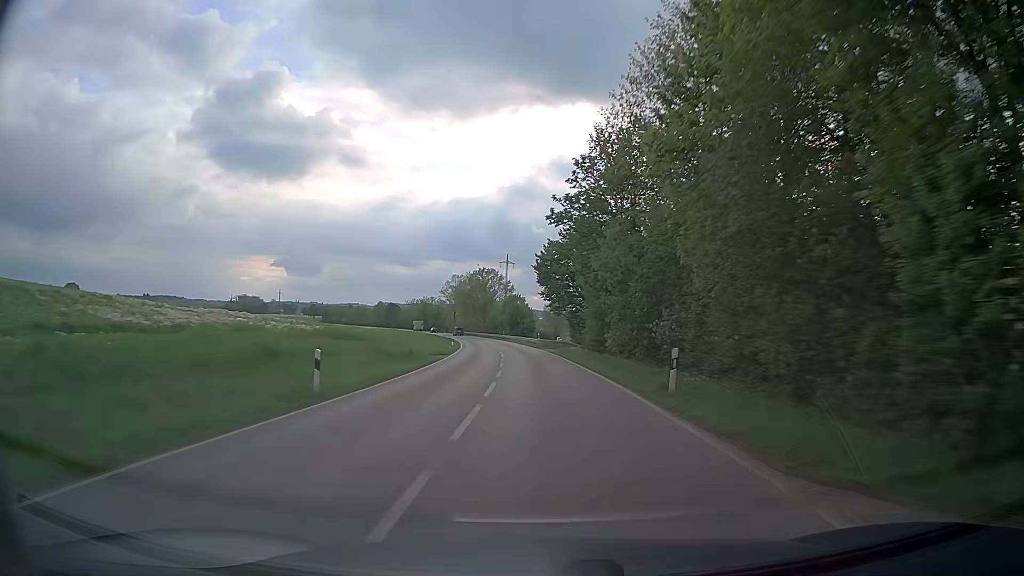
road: secondary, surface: asphalt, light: Day
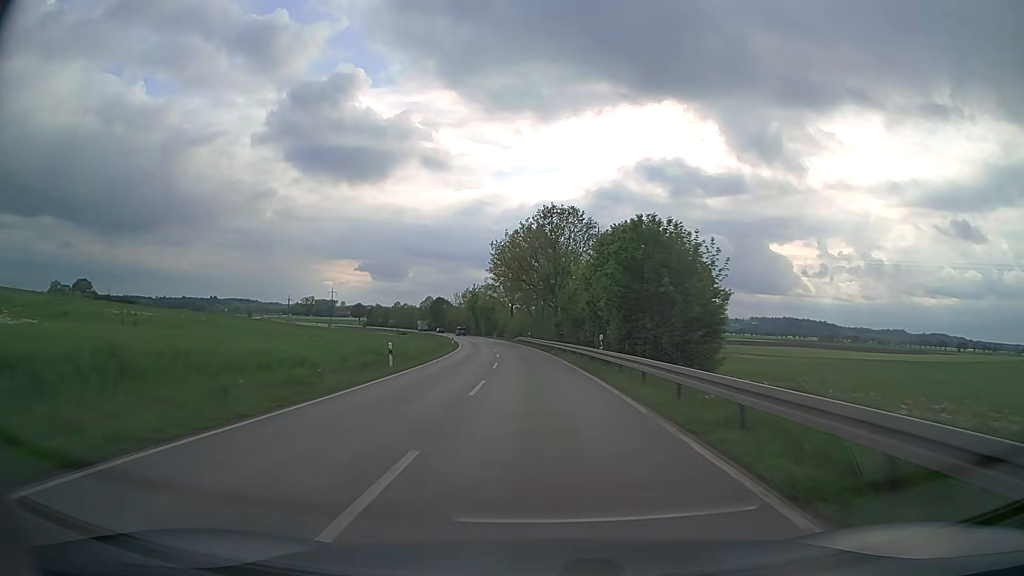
(-5.0, +77.3) m; -8°
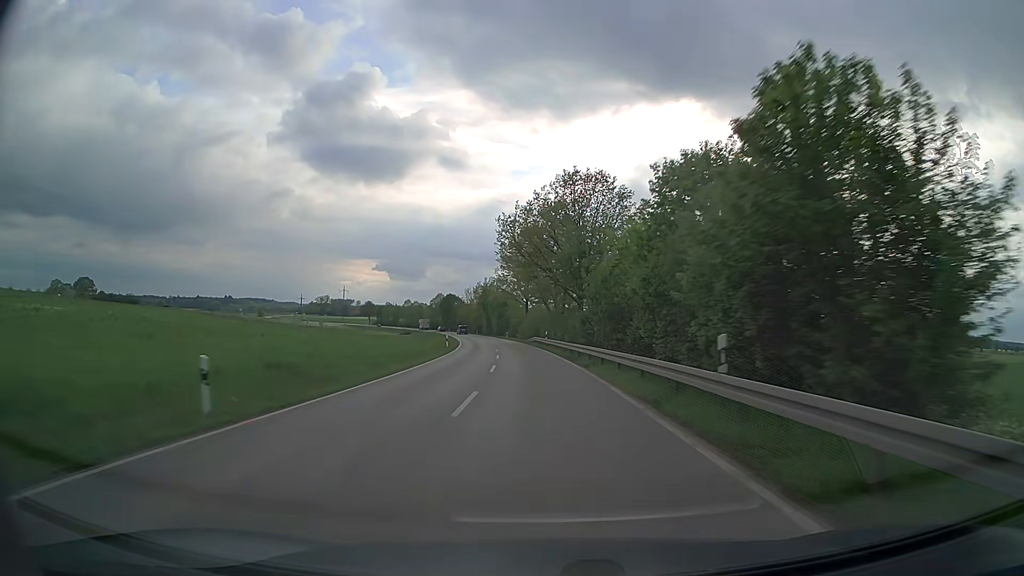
(-0.2, +15.7) m; -1°
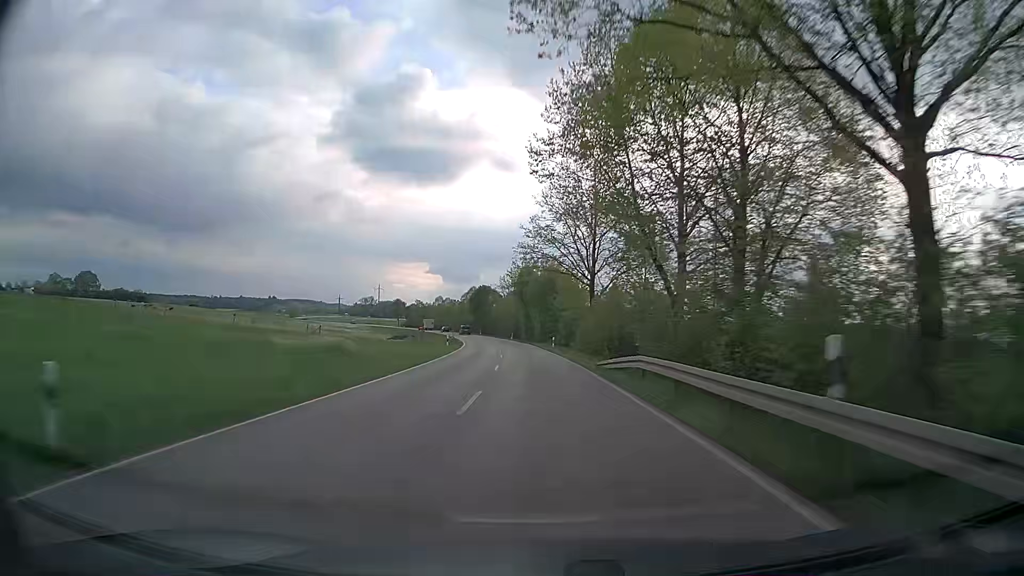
(-2.0, +47.5) m; -5°
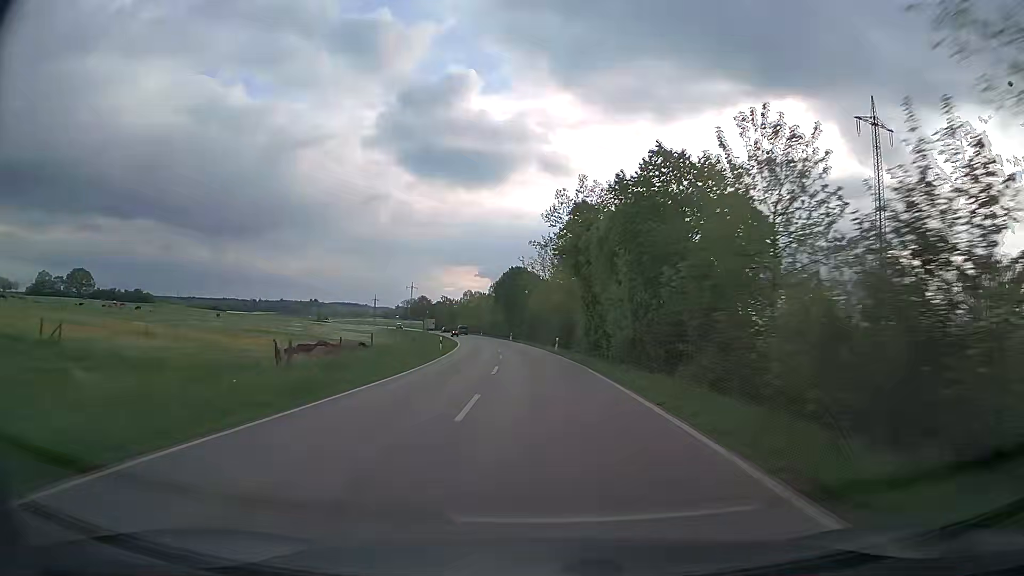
(-1.8, +48.0) m; -4°
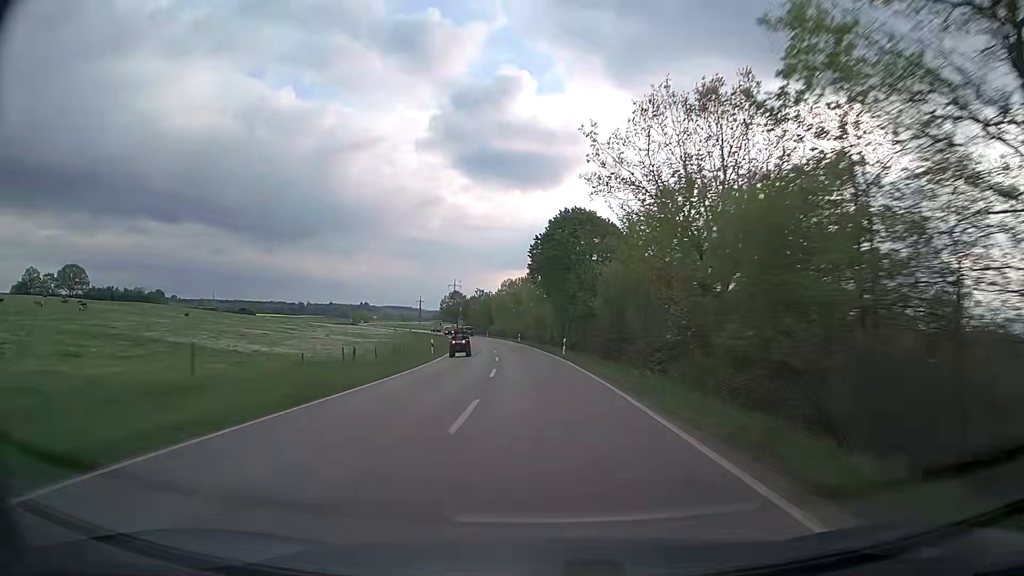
(-2.0, +48.4) m; -5°
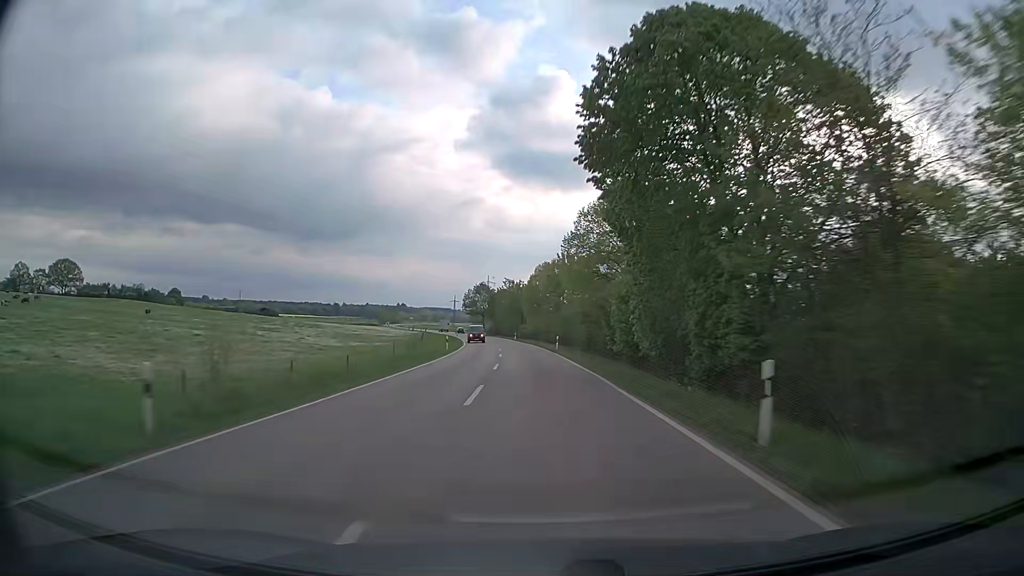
(-1.0, +32.5) m; -4°
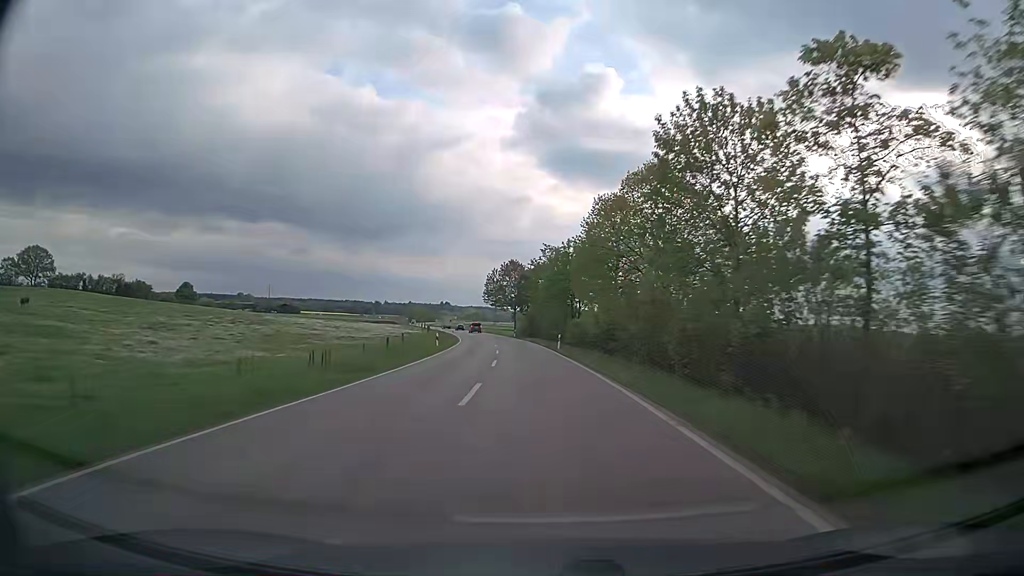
(-1.8, +47.5) m; -4°
(0, +10) (0, +20) (-1, +30) (-1, +40) (-2, +50) (-3, +60) (-4, +70) (-6, +80) (-7, +90) (-8, +100) m
